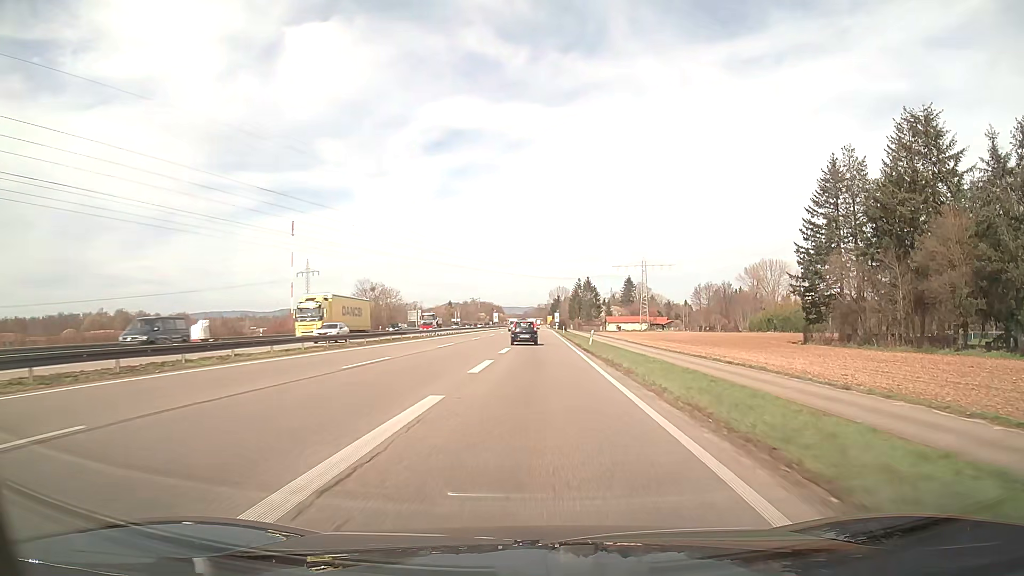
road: trunk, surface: asphalt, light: Day
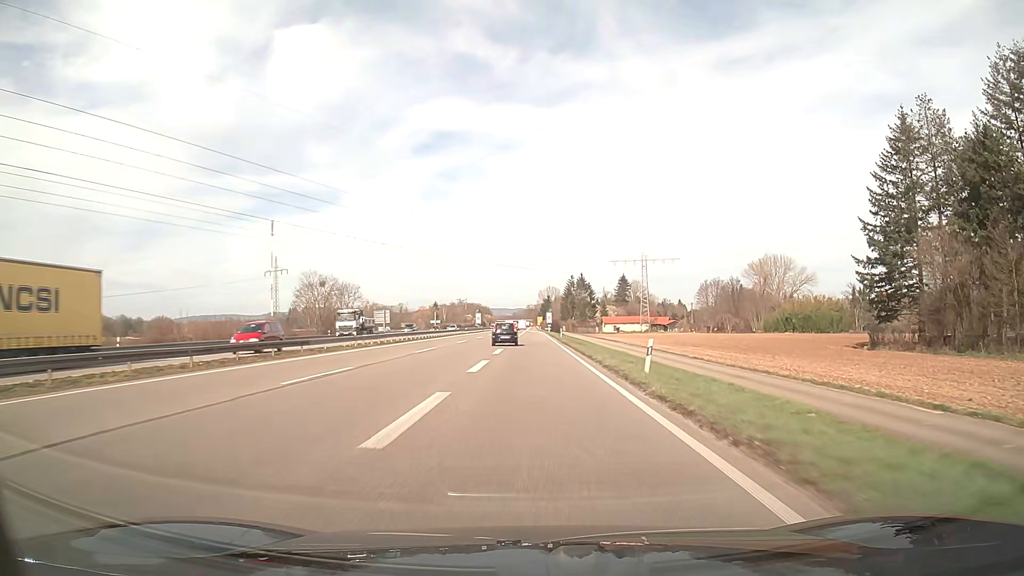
(+0.4, +23.3) m; +1°
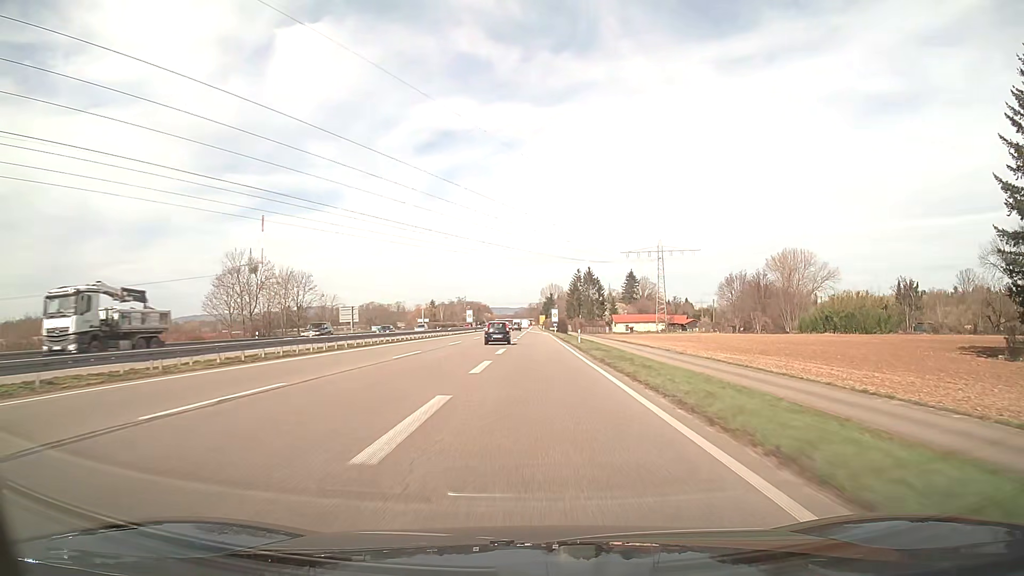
(0.0, +25.0) m; 0°
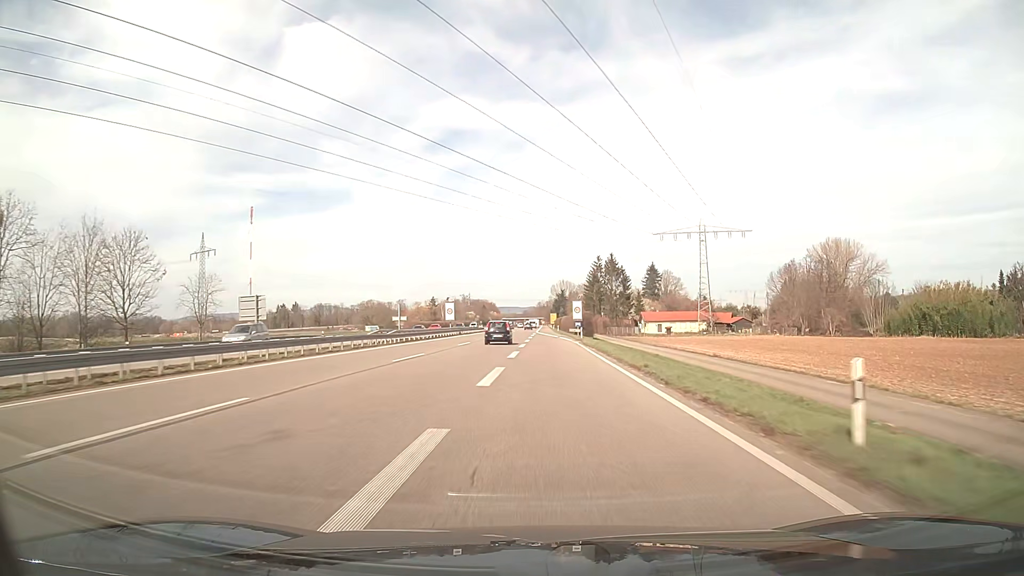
(0.0, +40.3) m; -1°
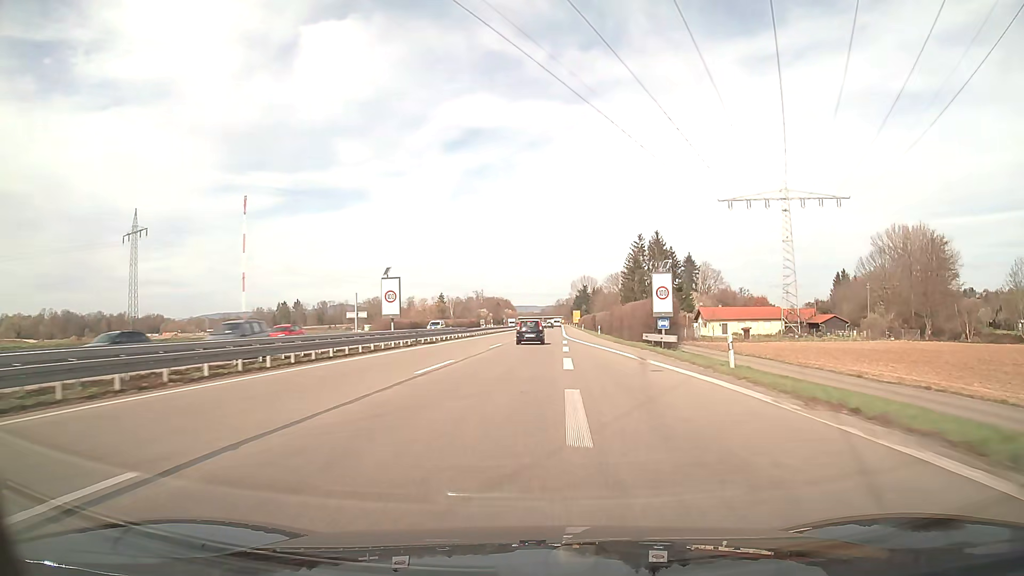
(-0.7, +43.3) m; -1°
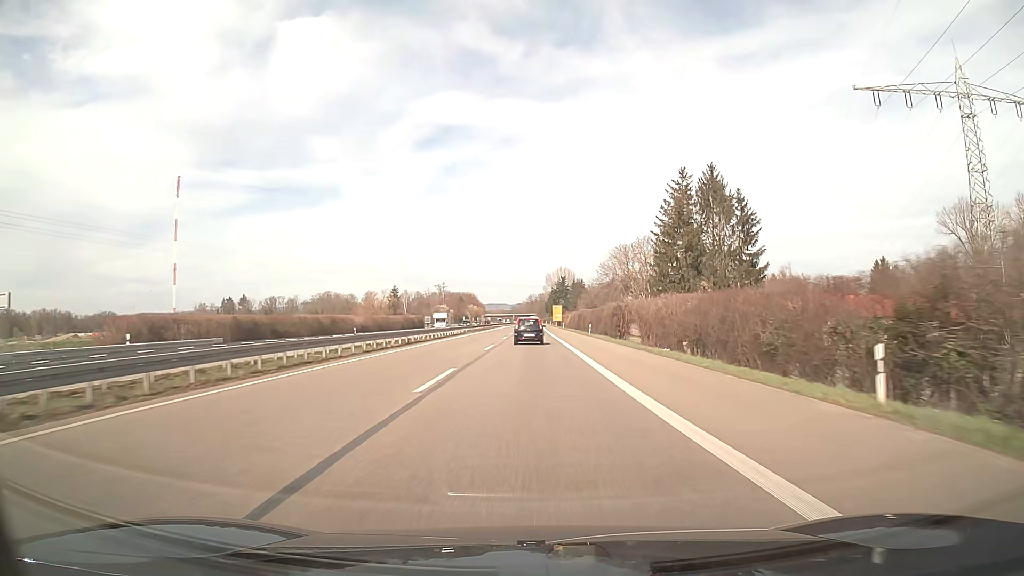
(+1.0, +60.4) m; +2°
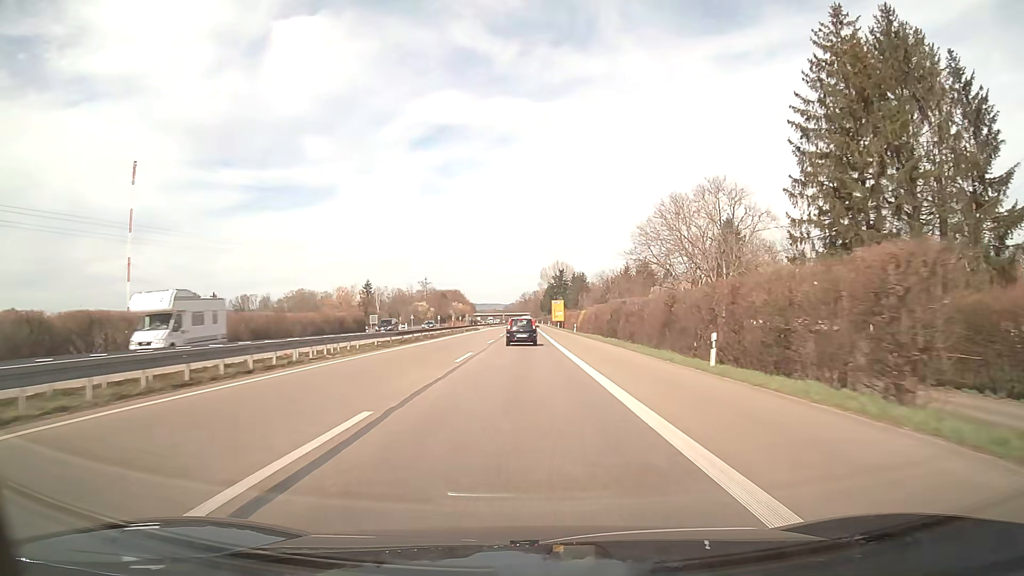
(+0.3, +45.8) m; +1°
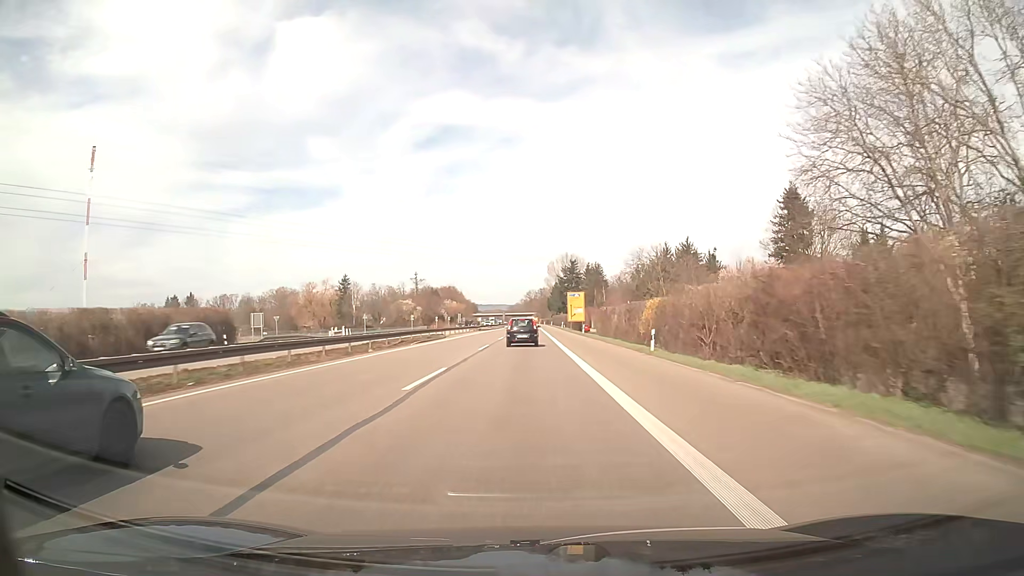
(-0.1, +46.0) m; 0°
(0, +10) (0, +20) (0, +30) (0, +40) (0, +50) (0, +60) (0, +70) (0, +80) (0, +90) (0, +100) m
